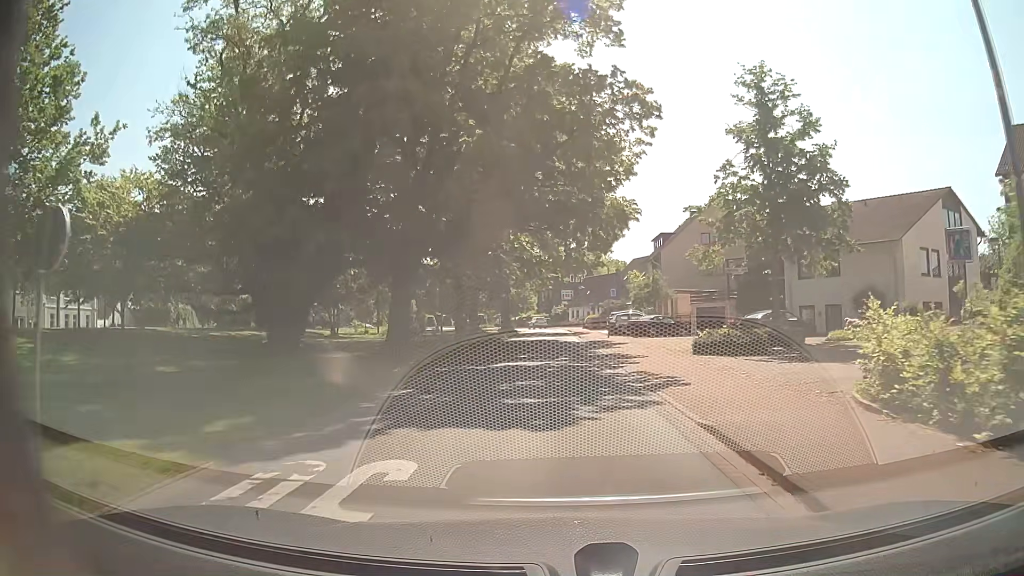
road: residential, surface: asphalt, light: Day
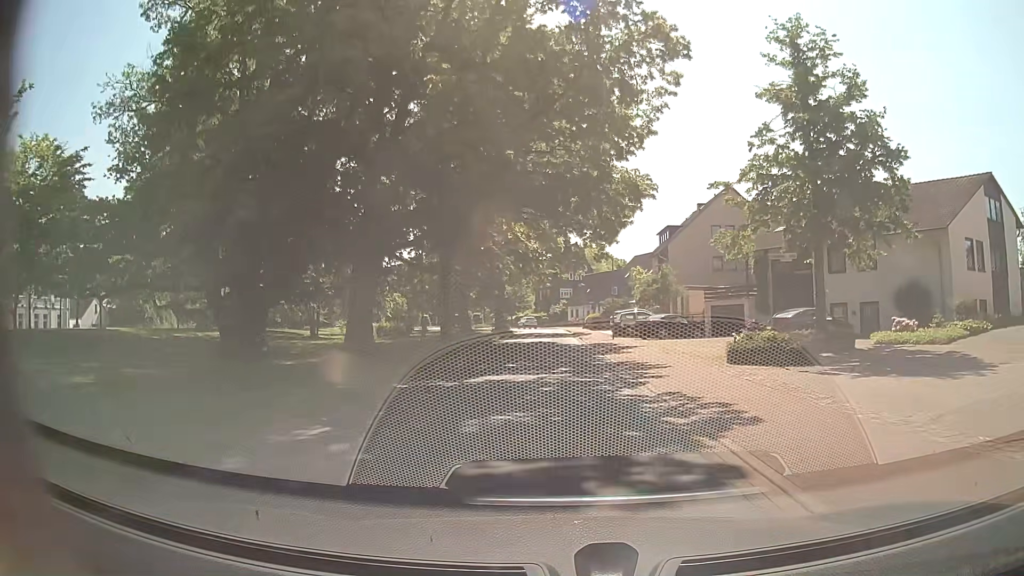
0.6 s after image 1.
(0.0, +4.9) m; +1°
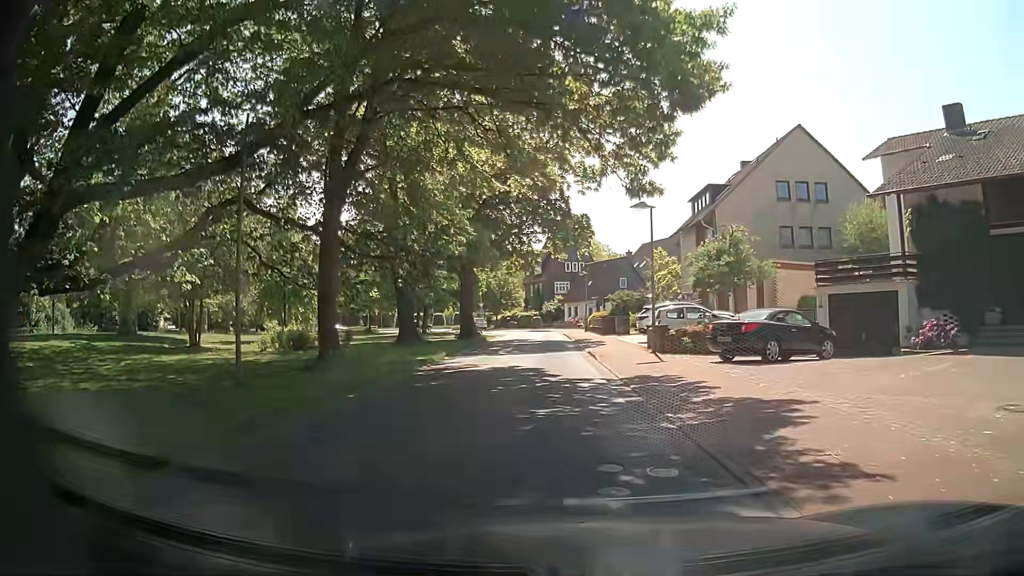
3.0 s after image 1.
(0.0, +19.3) m; 0°
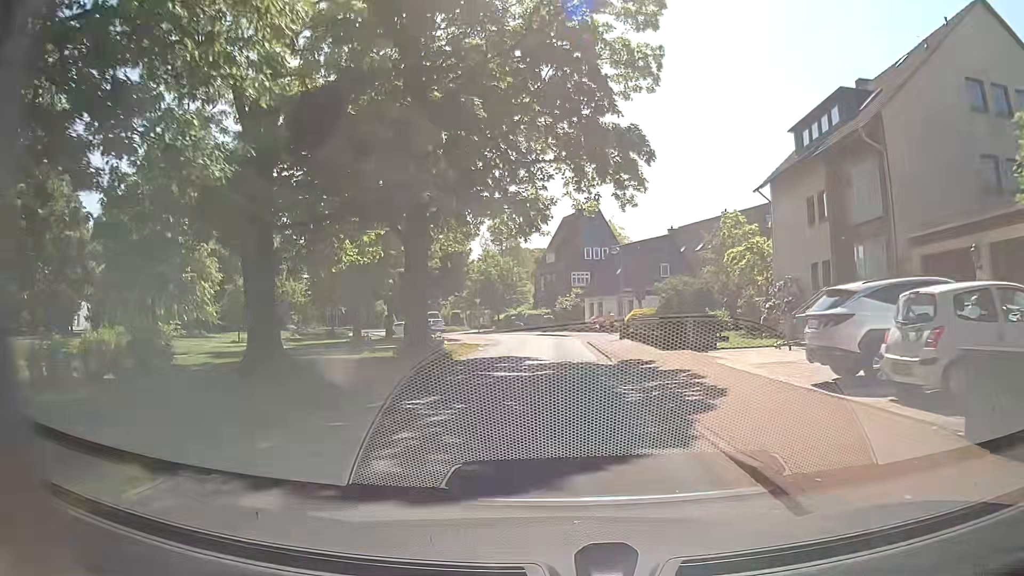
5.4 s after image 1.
(-0.2, +19.5) m; -1°
(0, +10) (0, +20) (+1, +30) (+1, +40) (0, +50) (-3, +59) (-8, +68) (-14, +76) (-16, +86) (-19, +95) m
